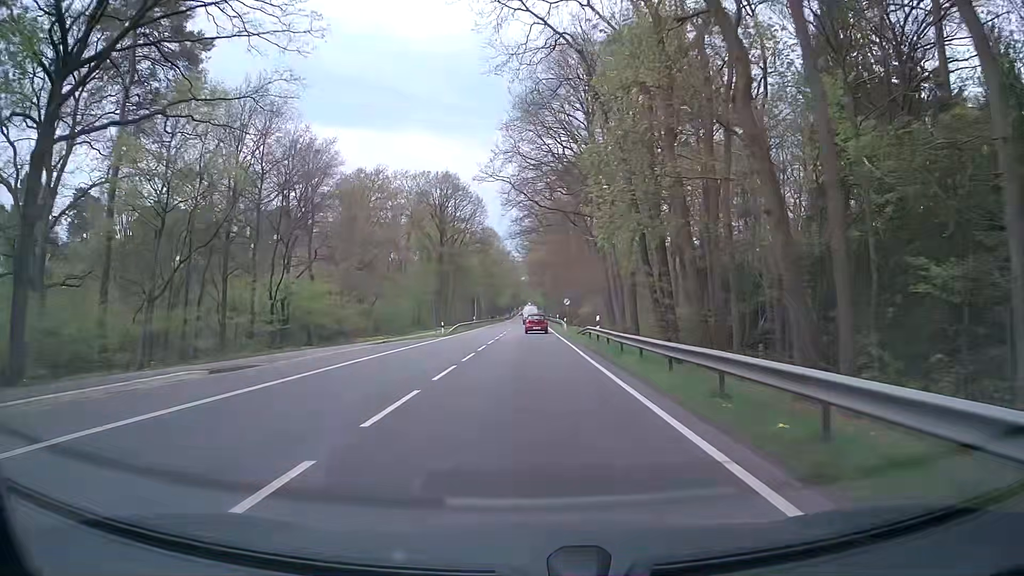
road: primary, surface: asphalt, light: Day
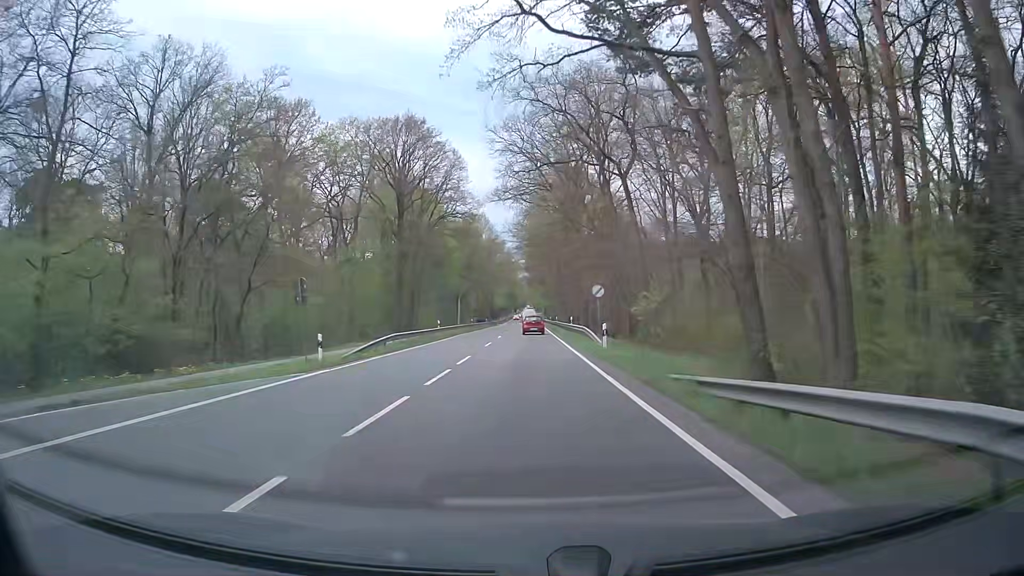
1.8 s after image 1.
(0.0, +31.2) m; +1°
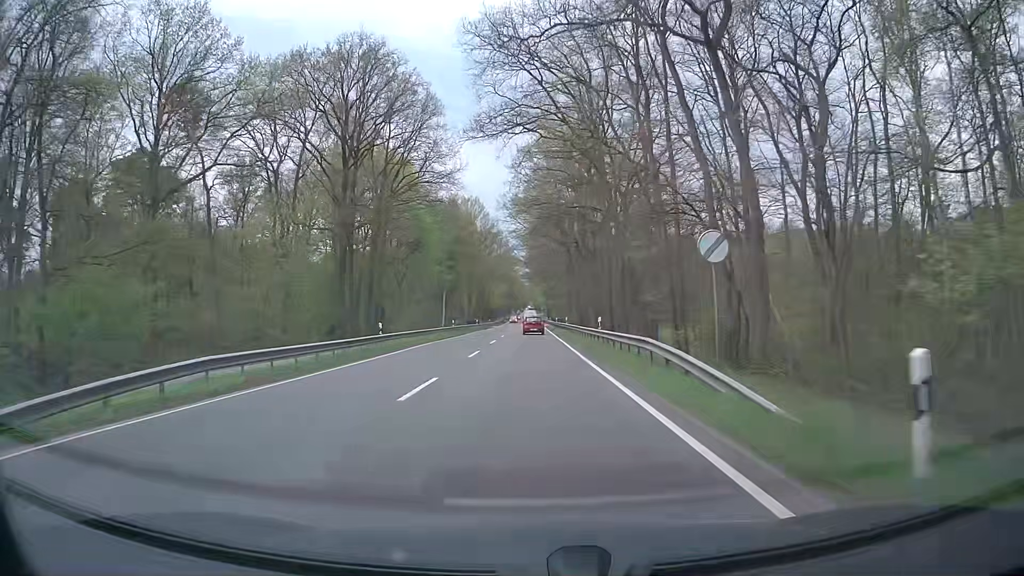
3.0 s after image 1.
(-0.3, +21.1) m; -1°
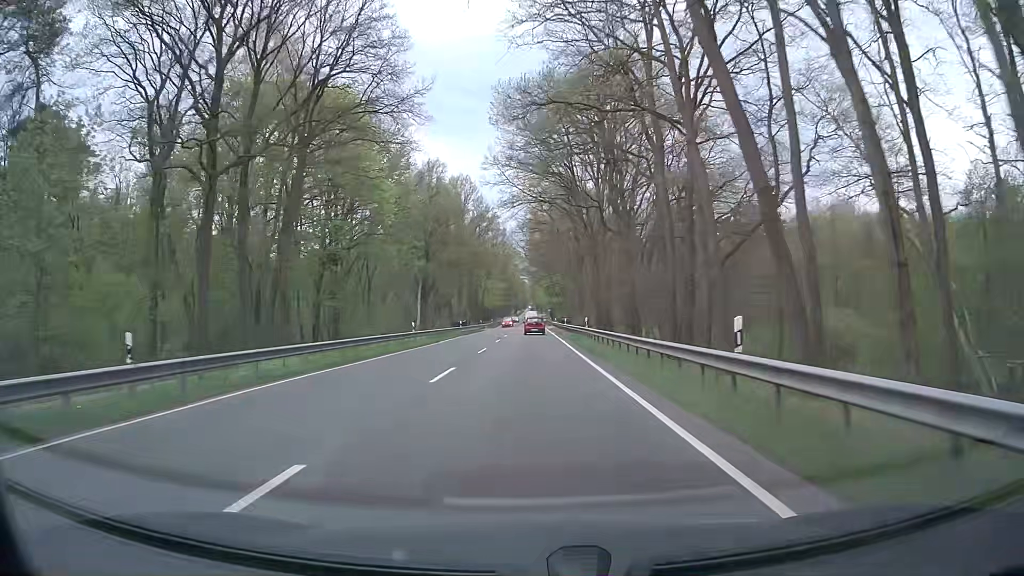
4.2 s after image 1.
(-0.1, +21.5) m; -1°
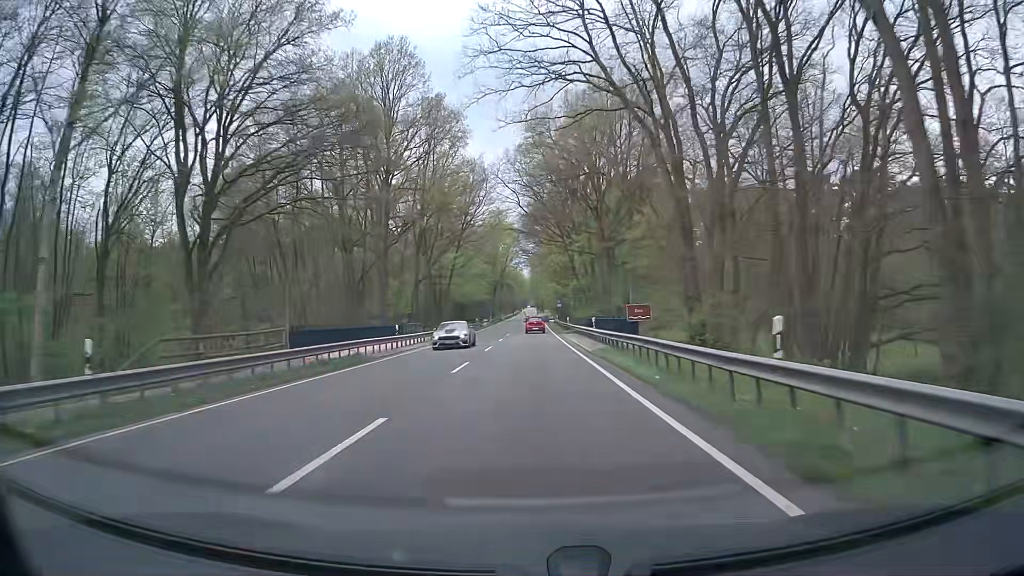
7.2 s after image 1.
(+0.7, +58.5) m; +1°
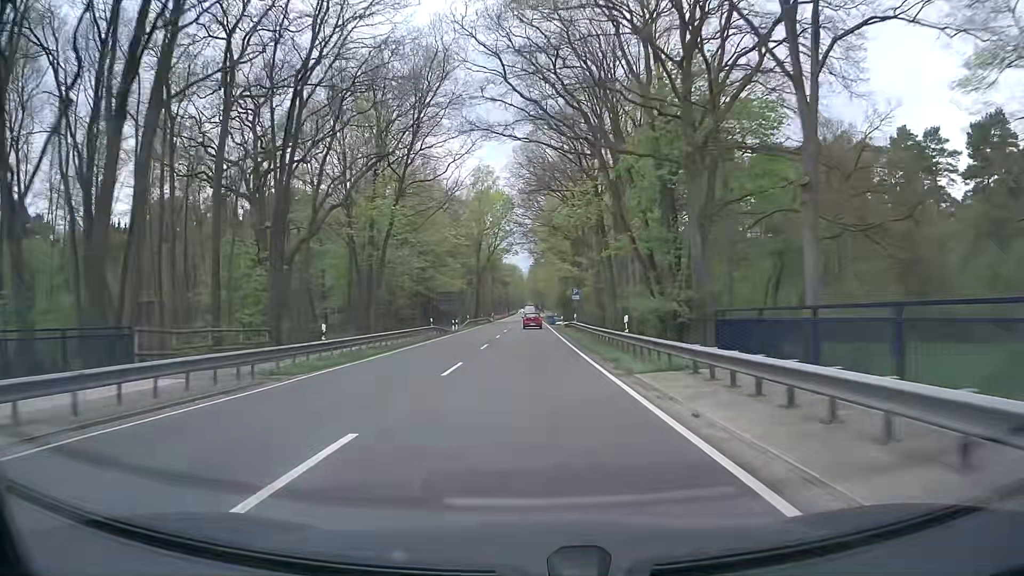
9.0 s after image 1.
(-0.1, +38.5) m; 0°
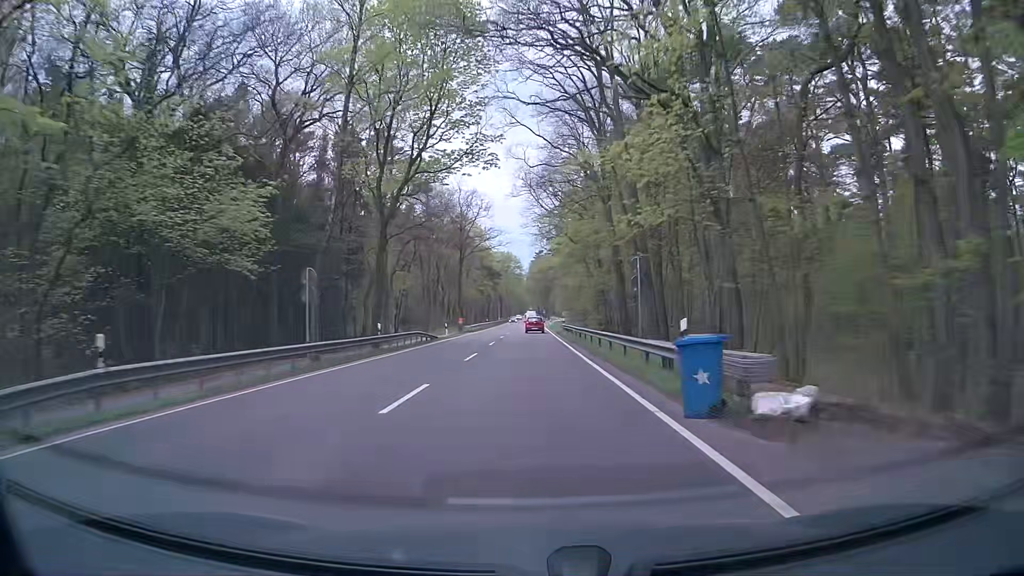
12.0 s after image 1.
(-0.1, +67.9) m; -1°
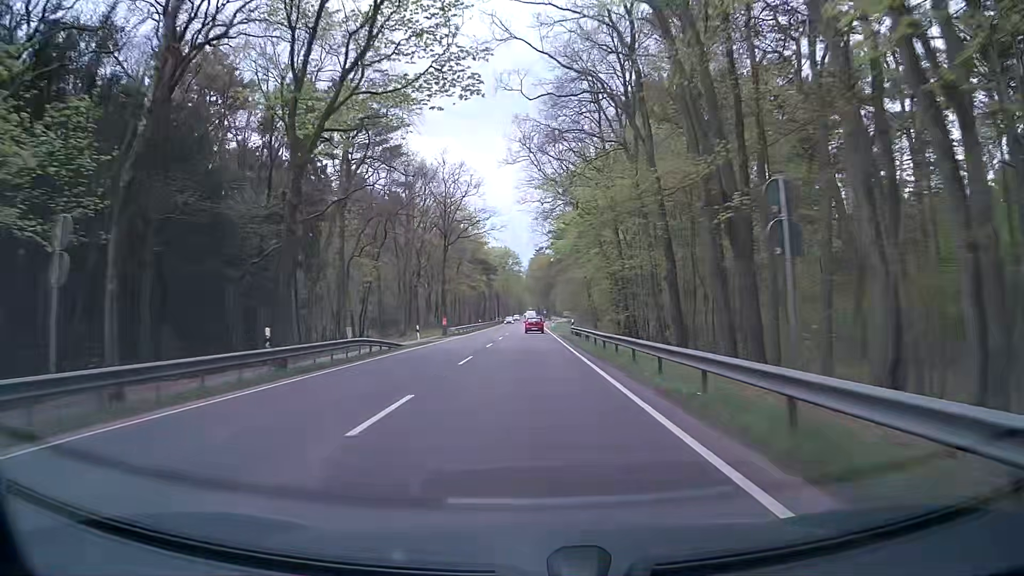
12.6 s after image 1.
(+0.1, +14.0) m; +1°
(0, +10) (0, +20) (0, +30) (0, +40) (0, +50) (0, +60) (0, +70) (0, +80) (0, +90) (0, +100) m
